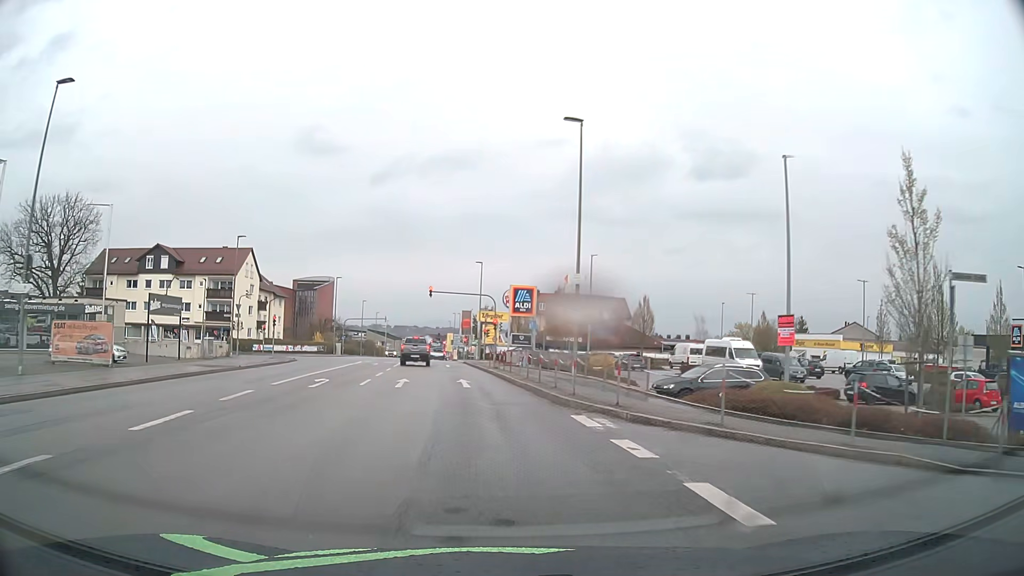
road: tertiary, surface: asphalt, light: Day
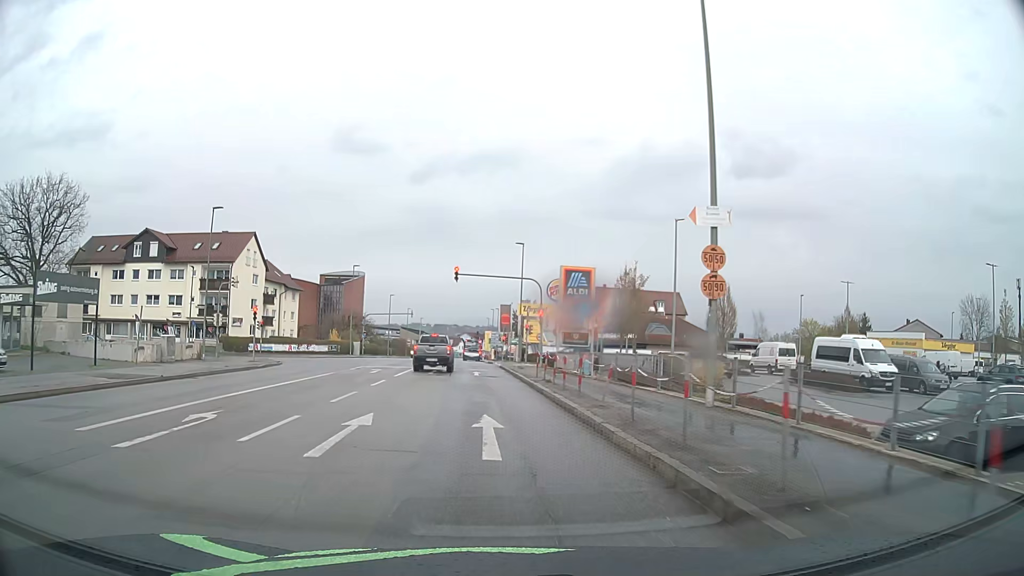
(-0.4, +12.6) m; -3°
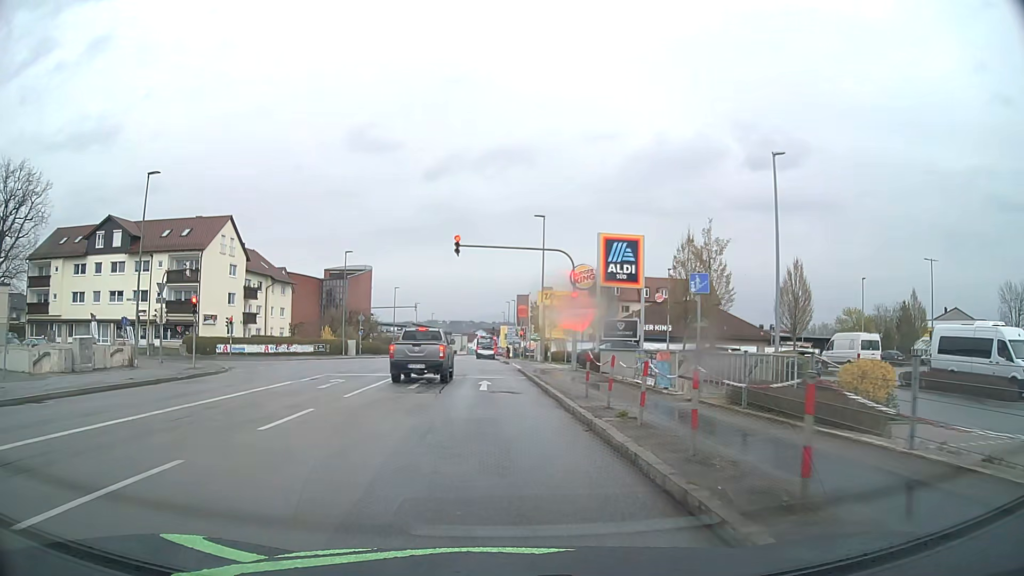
(-0.1, +10.7) m; -1°
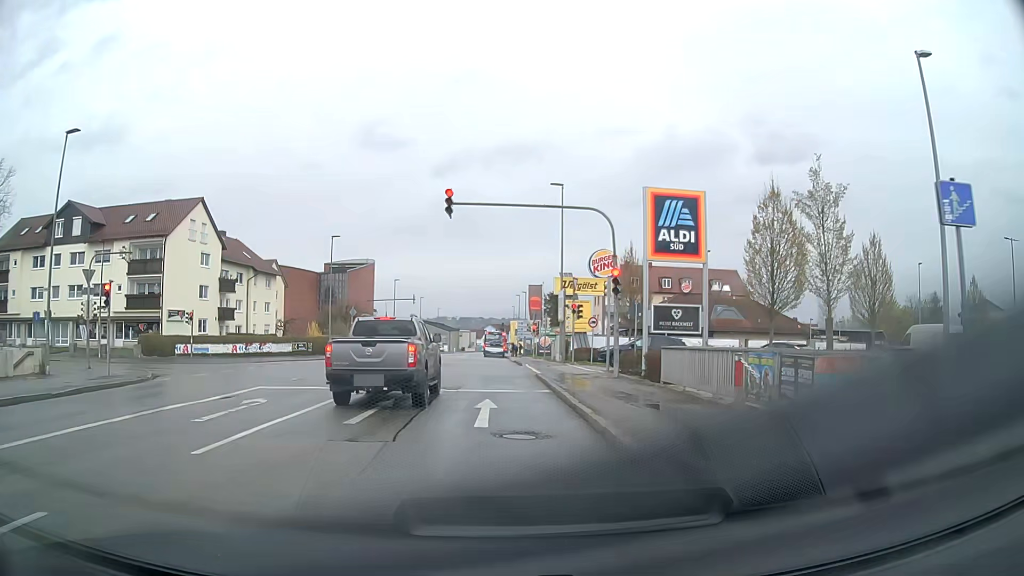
(-0.1, +8.4) m; -1°
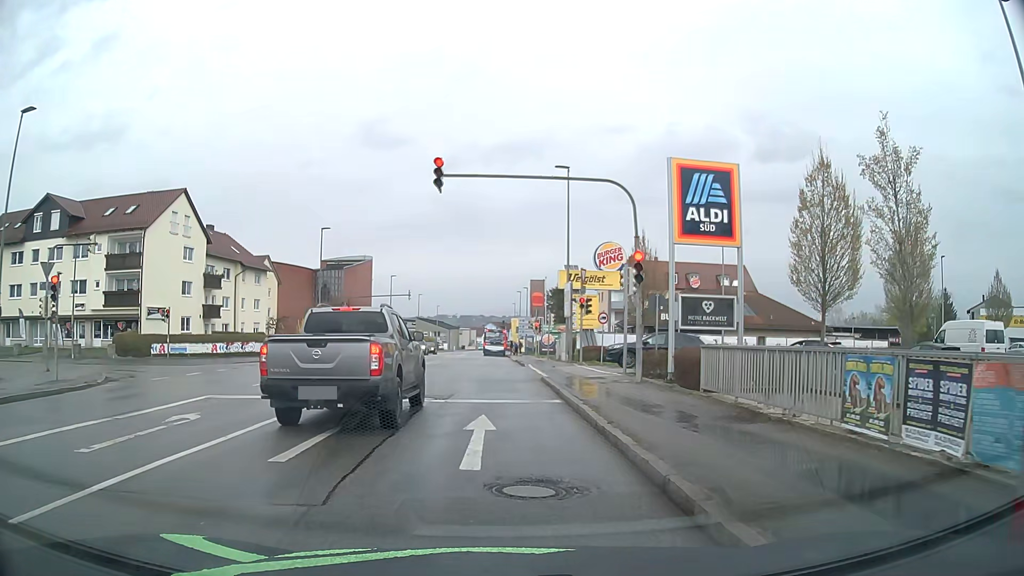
(0.0, +3.4) m; 0°
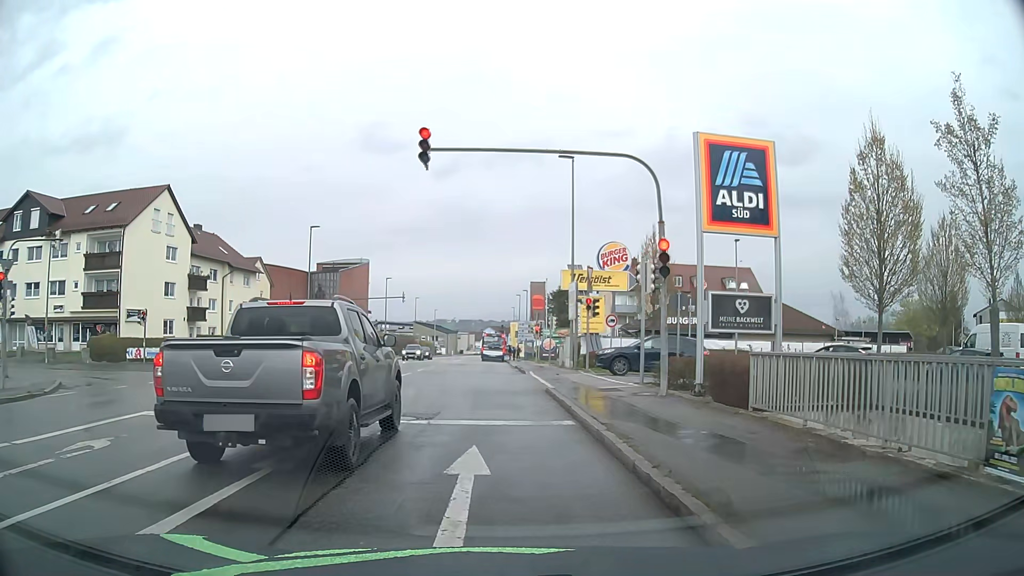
(0.0, +2.8) m; 0°
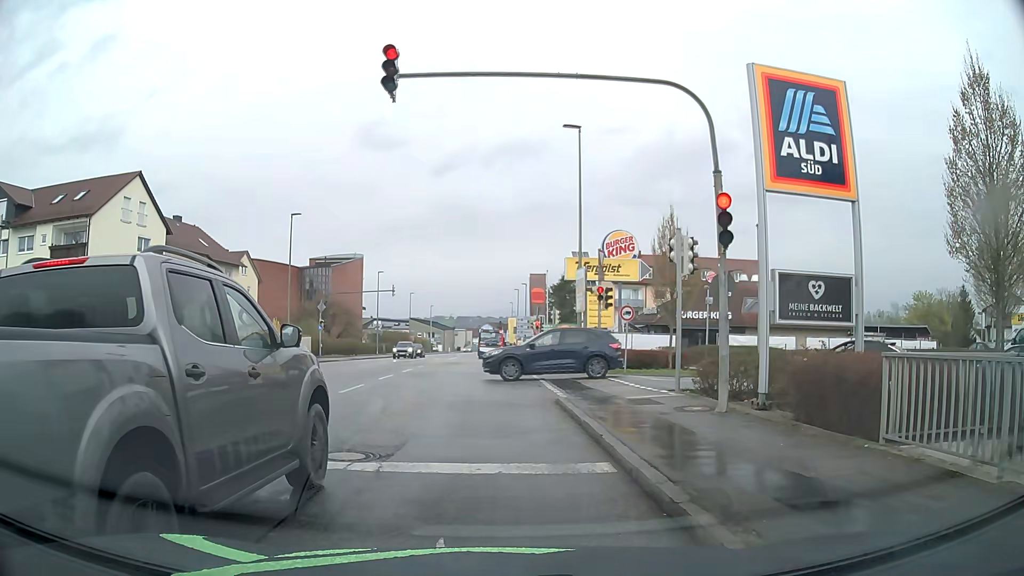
(0.0, +4.0) m; +1°
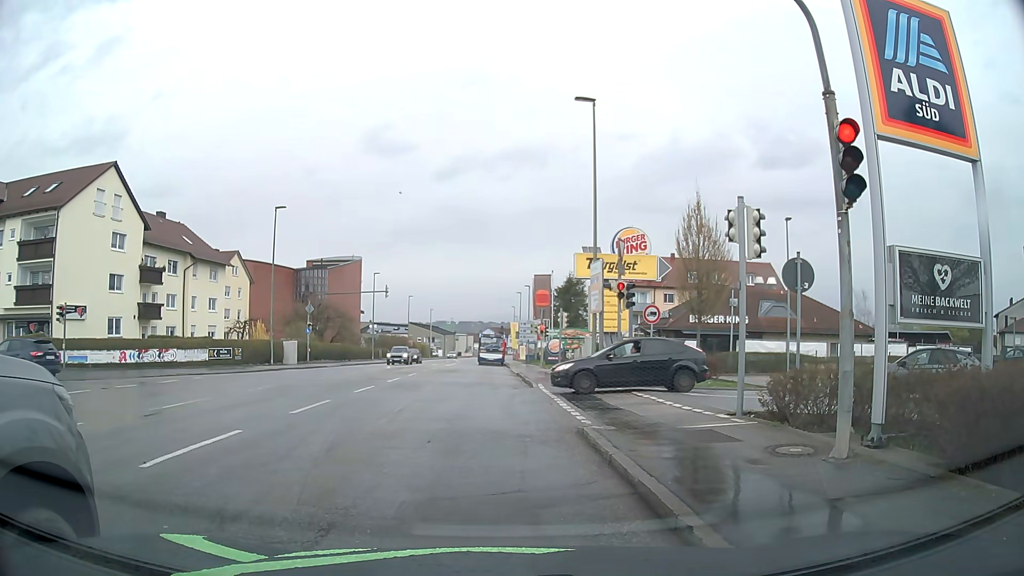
(0.0, +3.7) m; 0°
(0, +10) (-1, +20) (-1, +30) (-2, +40) (-2, +50) (-3, +60) (-3, +70) (-5, +80) (-6, +90) (-7, +100) m
